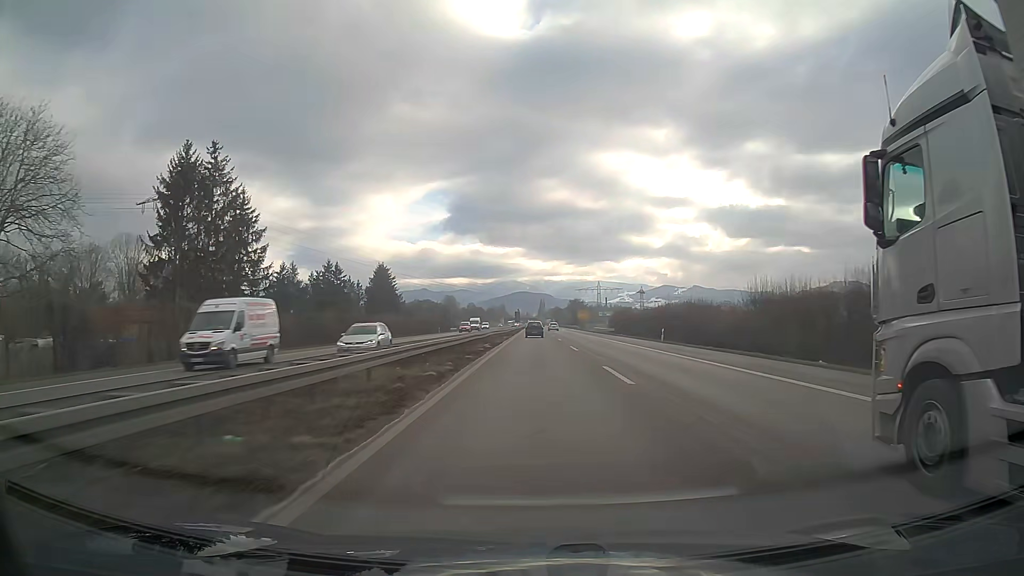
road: trunk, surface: asphalt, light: Day
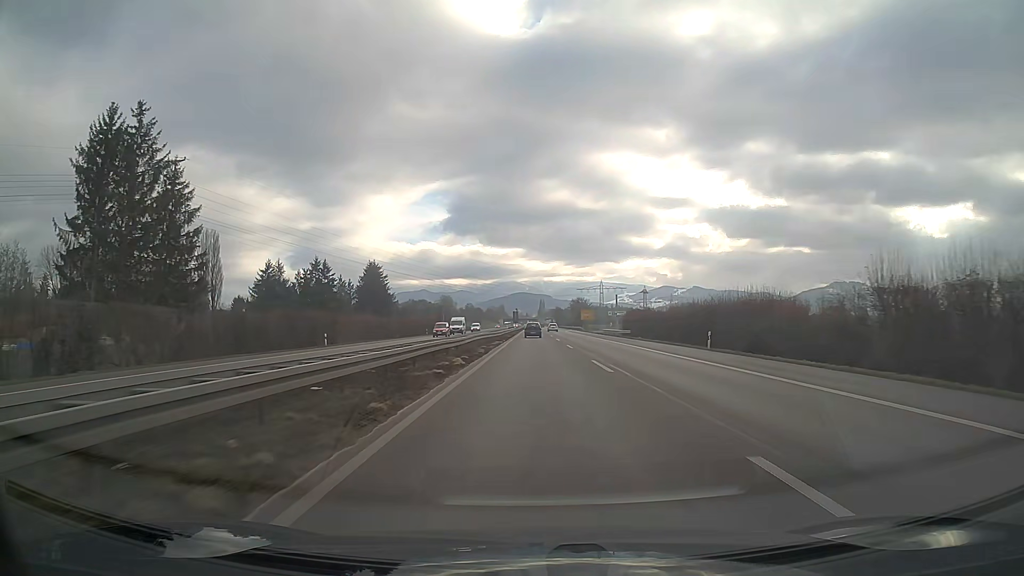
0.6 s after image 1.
(0.0, +14.3) m; 0°
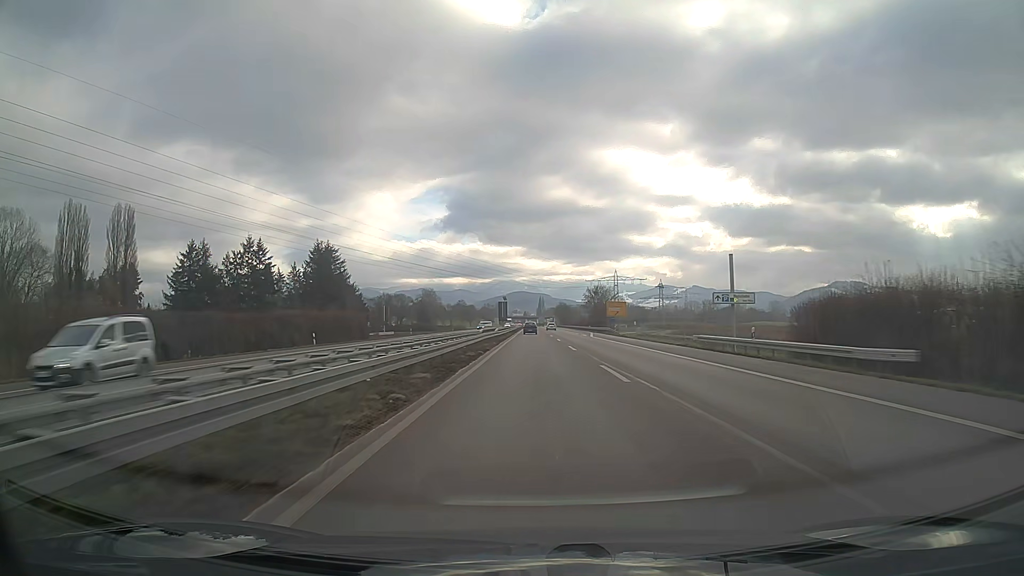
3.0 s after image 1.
(0.0, +57.9) m; 0°
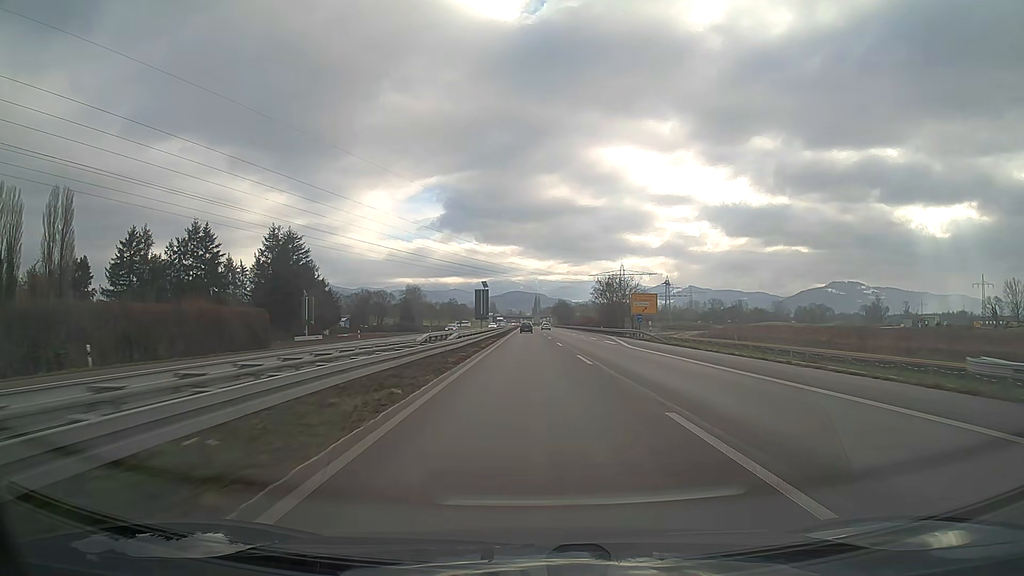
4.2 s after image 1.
(0.0, +29.5) m; 0°
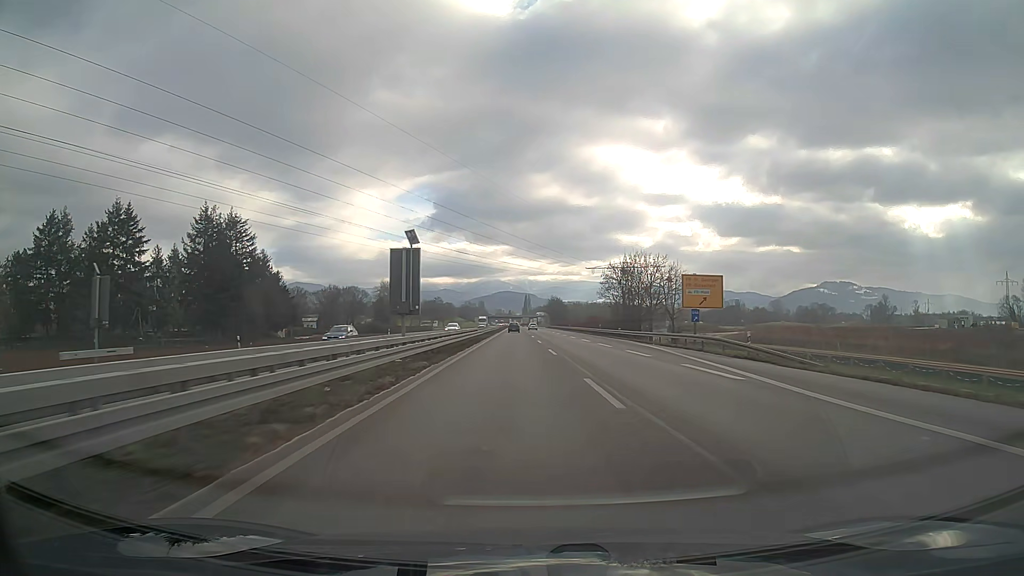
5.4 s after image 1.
(+0.2, +29.8) m; +1°
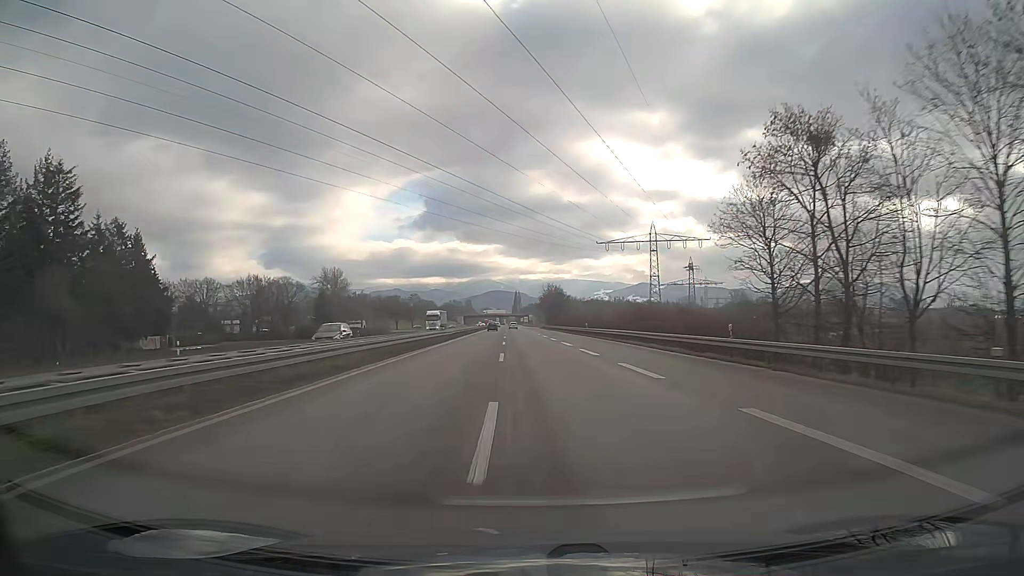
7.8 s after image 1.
(+0.7, +60.3) m; +1°
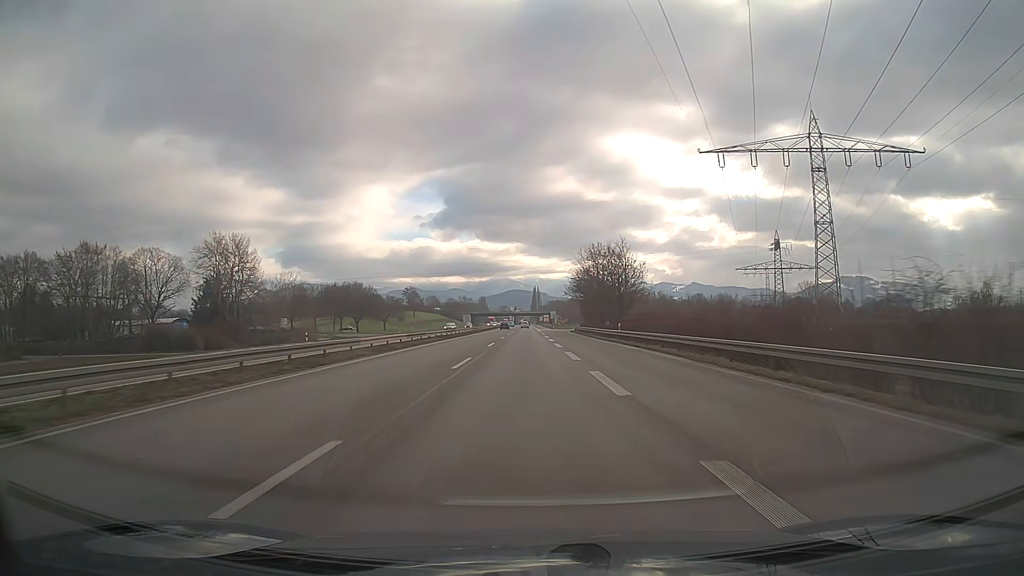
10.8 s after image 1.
(-0.8, +76.0) m; -2°
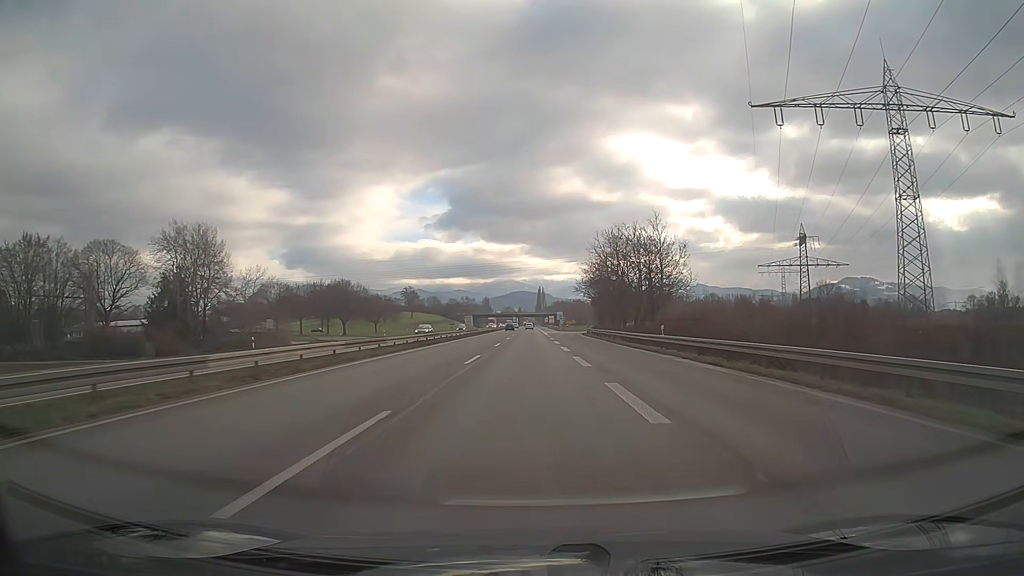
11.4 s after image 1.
(-0.1, +15.3) m; 0°
(0, +10) (0, +20) (0, +30) (0, +40) (0, +50) (0, +60) (0, +70) (0, +80) (0, +90) (0, +100) m
